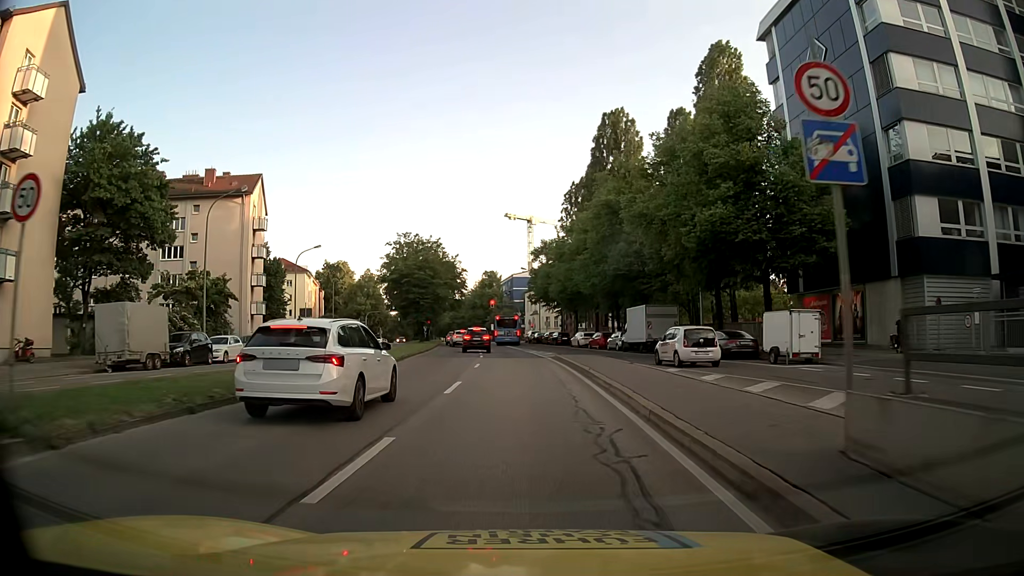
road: trunk_link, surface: asphalt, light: Day
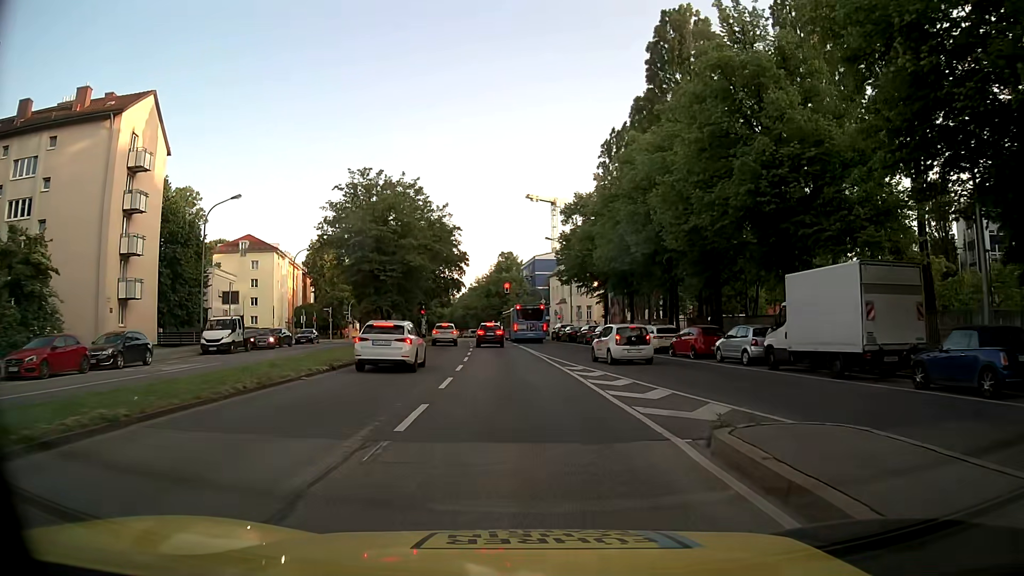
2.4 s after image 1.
(-0.3, +25.7) m; -1°
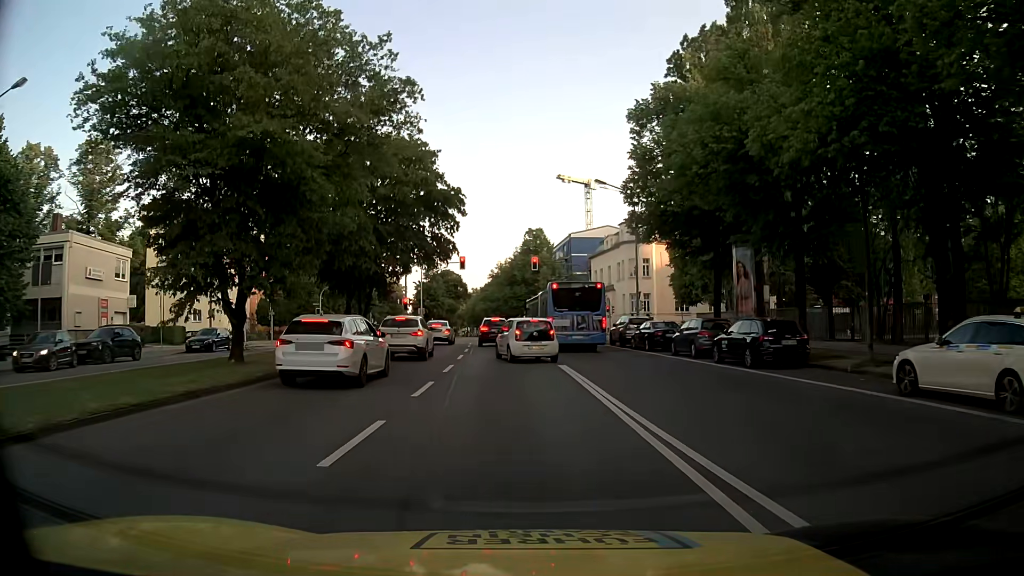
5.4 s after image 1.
(-0.8, +26.3) m; -4°
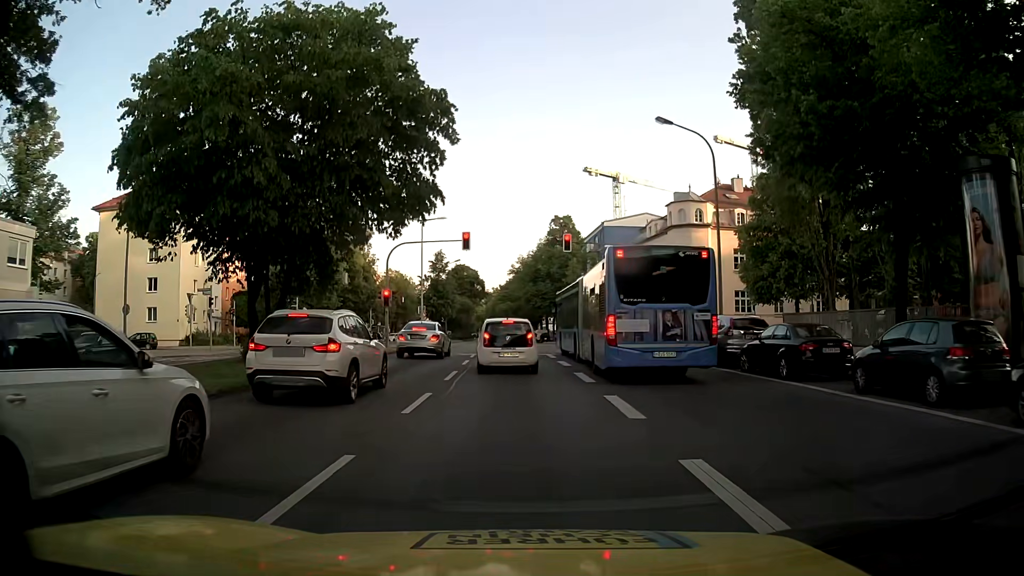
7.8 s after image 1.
(-0.1, +14.2) m; -1°
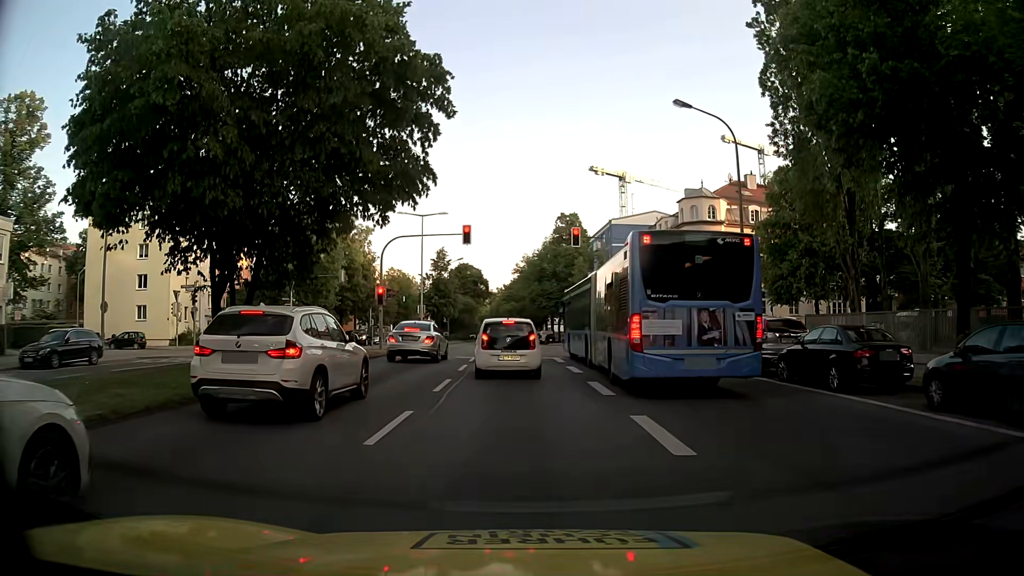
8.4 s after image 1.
(0.0, +2.6) m; -1°
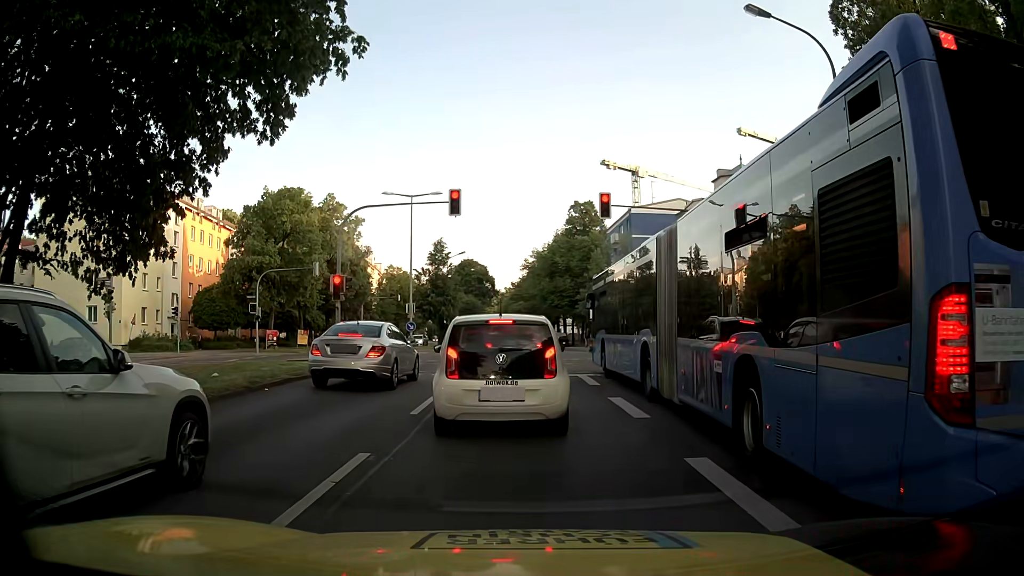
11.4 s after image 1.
(-0.1, +9.0) m; -2°
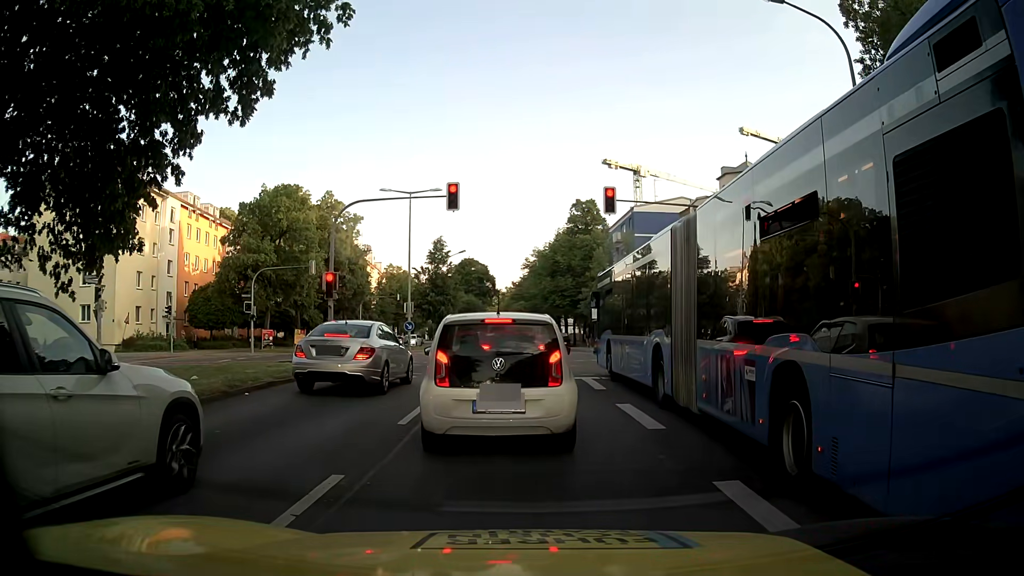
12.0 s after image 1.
(0.0, +1.0) m; +1°
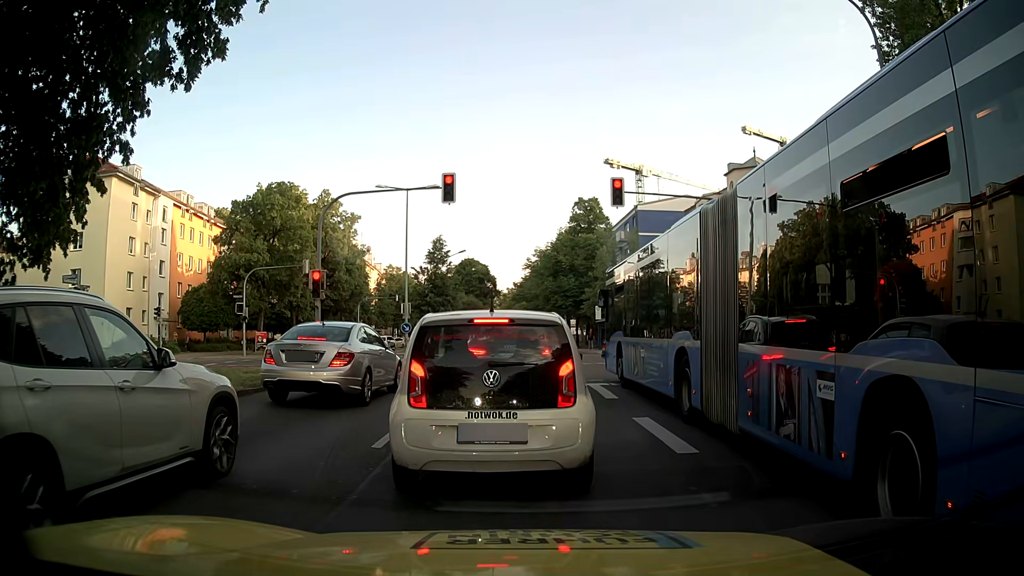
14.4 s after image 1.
(0.0, +1.6) m; 0°
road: secondary
(0, +10) (0, +20) (-1, +30) (-1, +40) (-2, +50) (-2, +60) (-2, +70) (-3, +80) (-3, +90) (-3, +100) m
